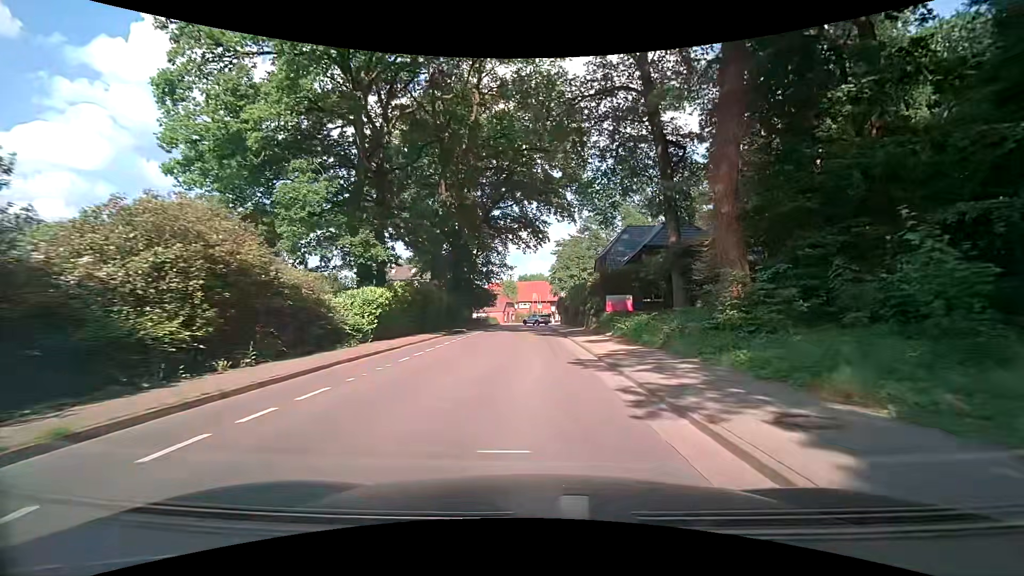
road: tertiary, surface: asphalt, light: Day
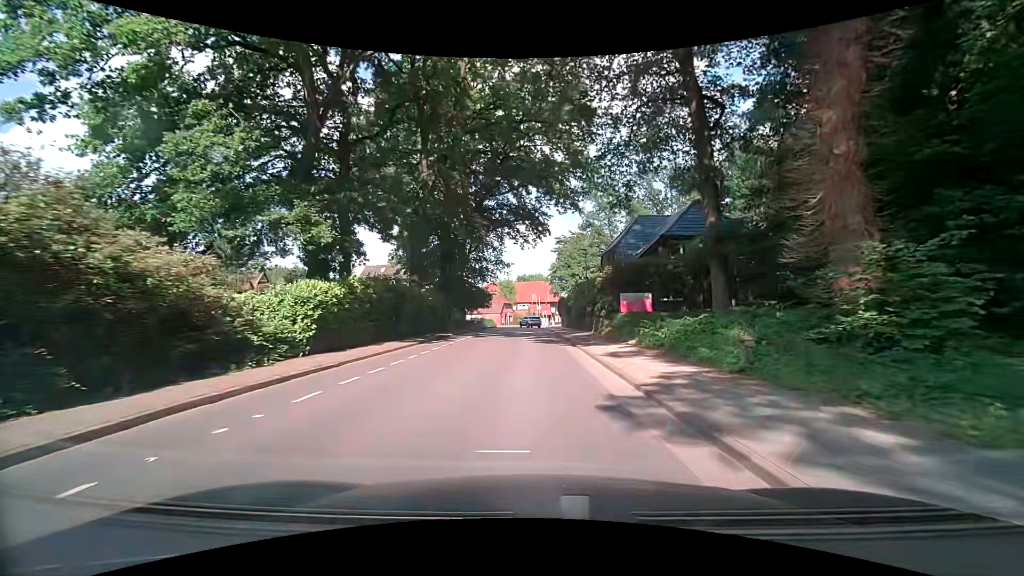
(0.0, +6.2) m; 0°
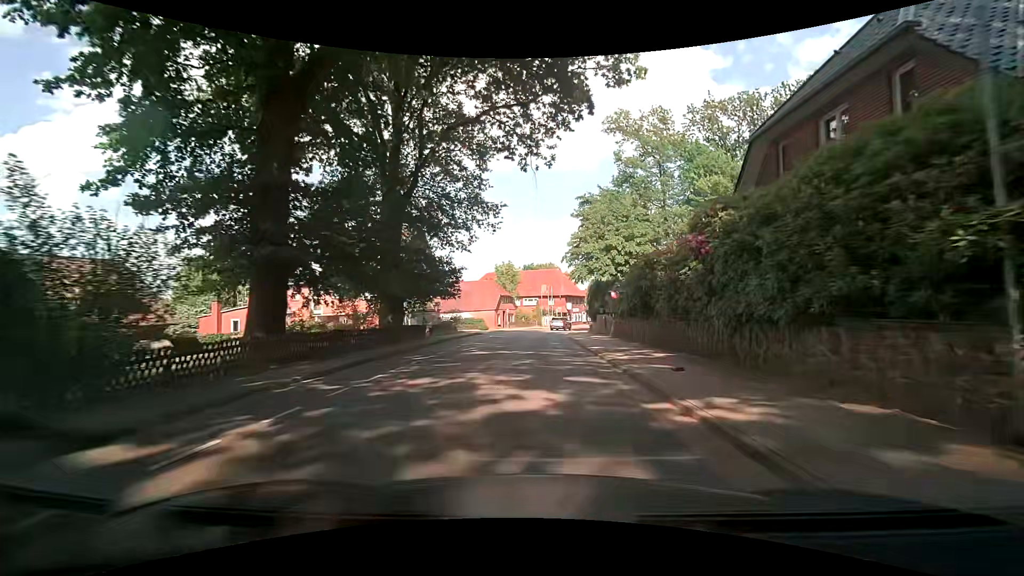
(-0.2, +32.4) m; 0°
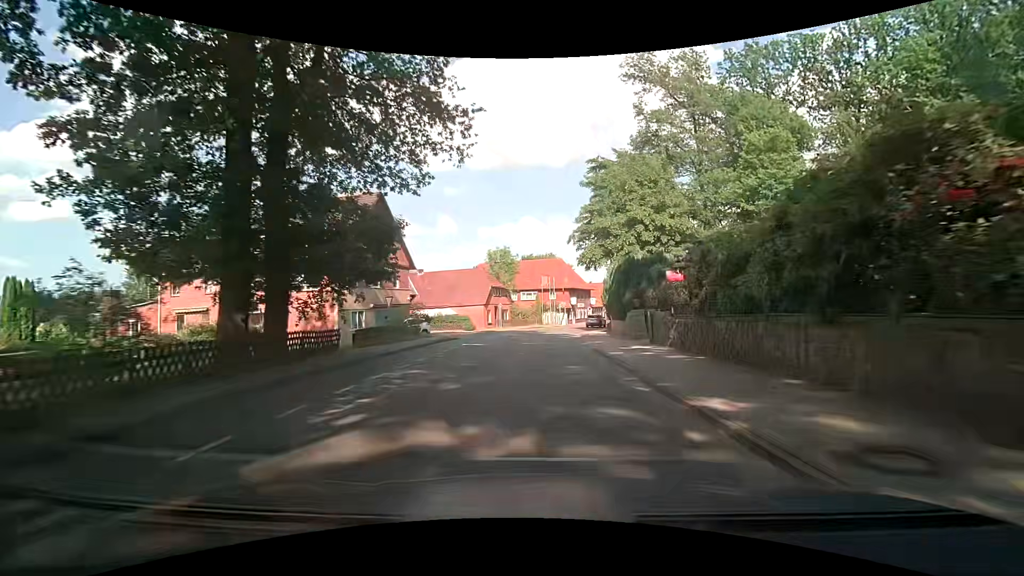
(-0.1, +13.5) m; 0°
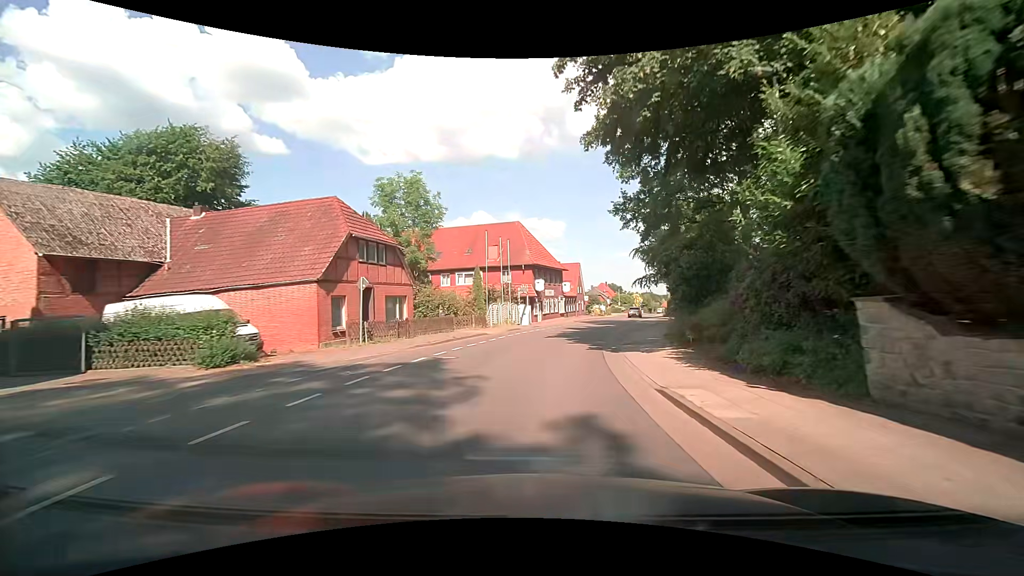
(+0.9, +34.2) m; +5°
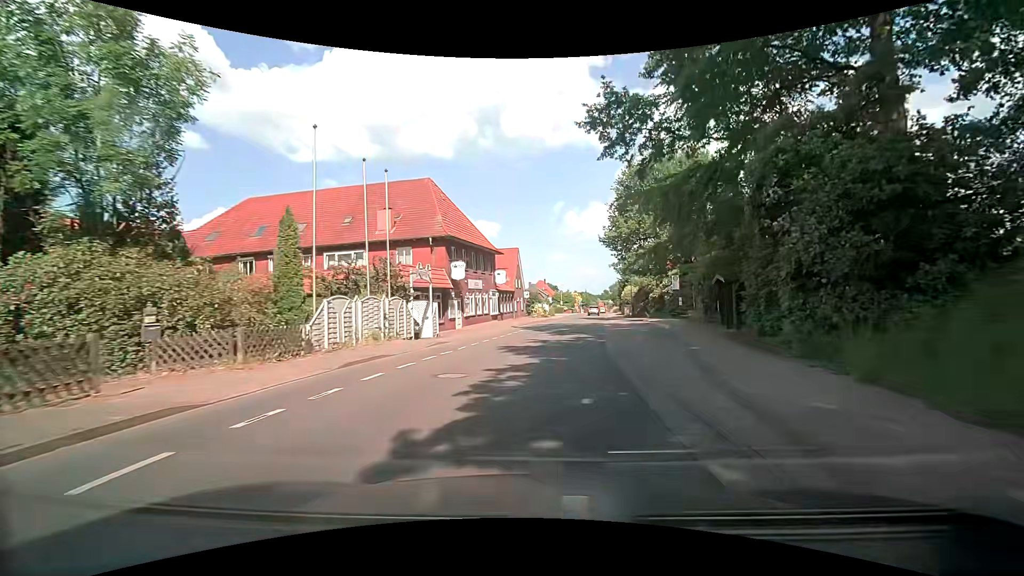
(+1.2, +20.6) m; +7°
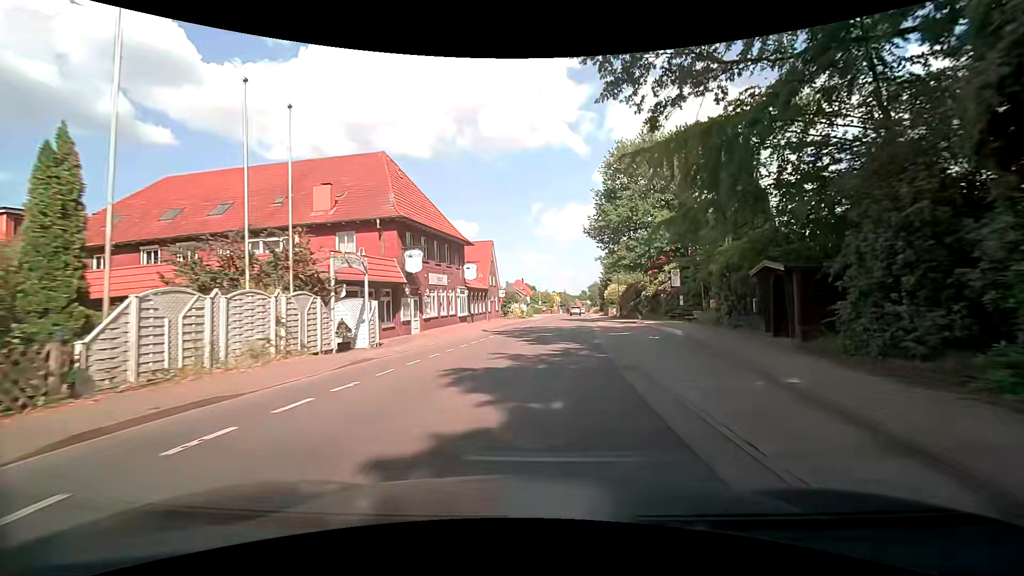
(+0.1, +6.7) m; +2°
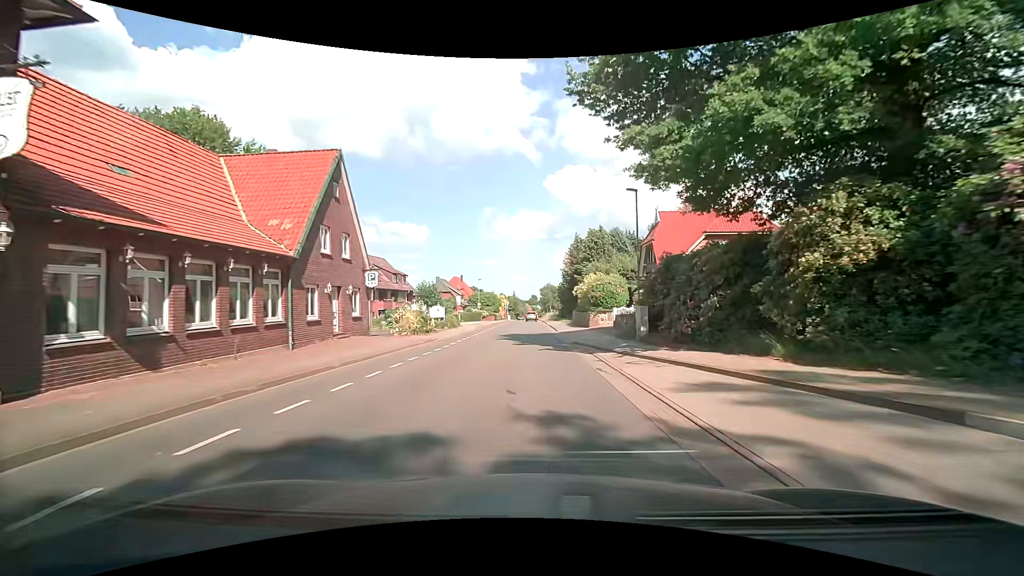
(+2.3, +32.0) m; +6°
(0, +10) (0, +20) (0, +30) (0, +40) (0, +50) (0, +60) (0, +70) (0, +80) (0, +90) (0, +100) m
